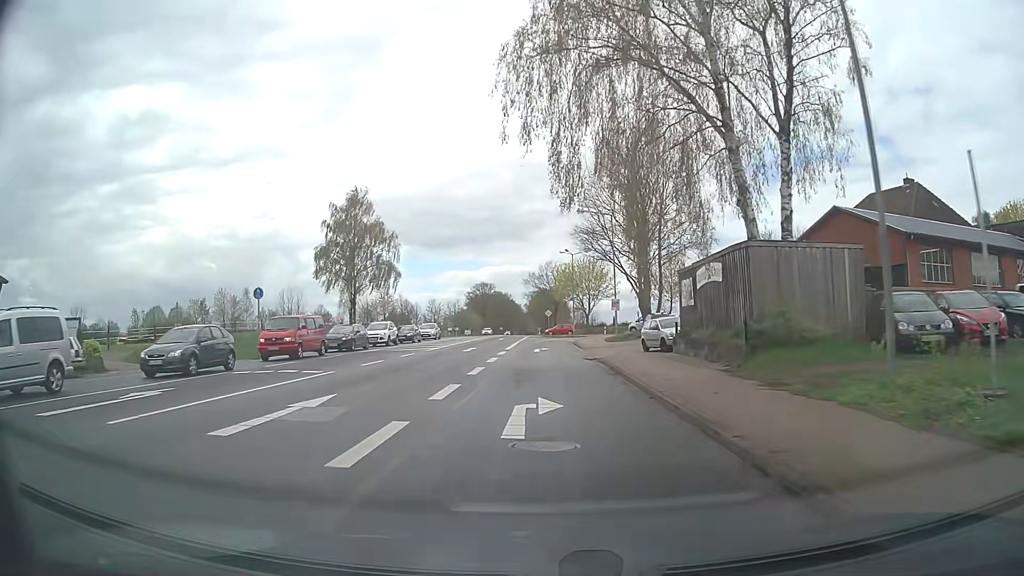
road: primary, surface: asphalt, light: Day
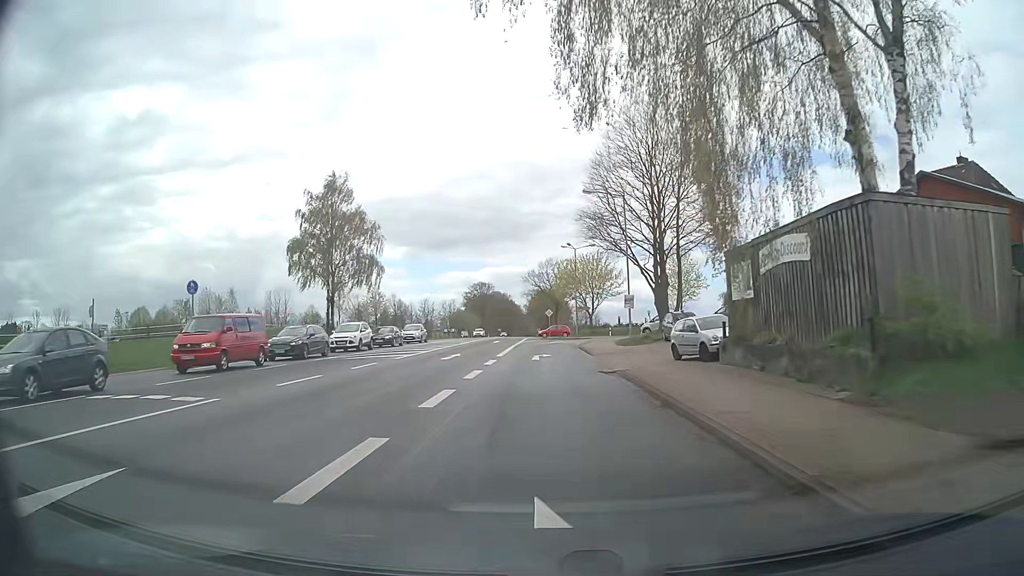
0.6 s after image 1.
(0.0, +7.3) m; 0°
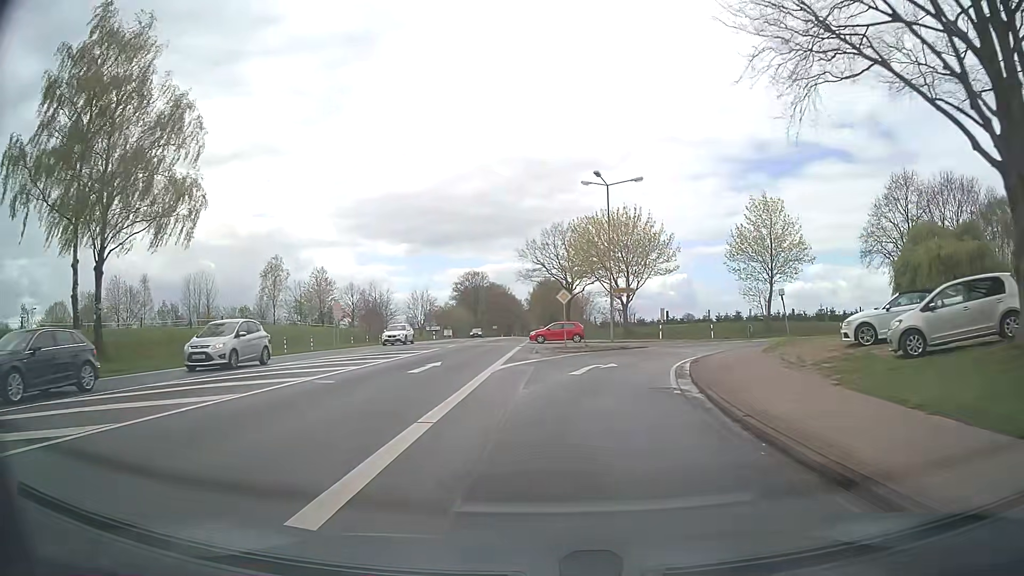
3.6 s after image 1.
(-0.1, +34.8) m; 0°
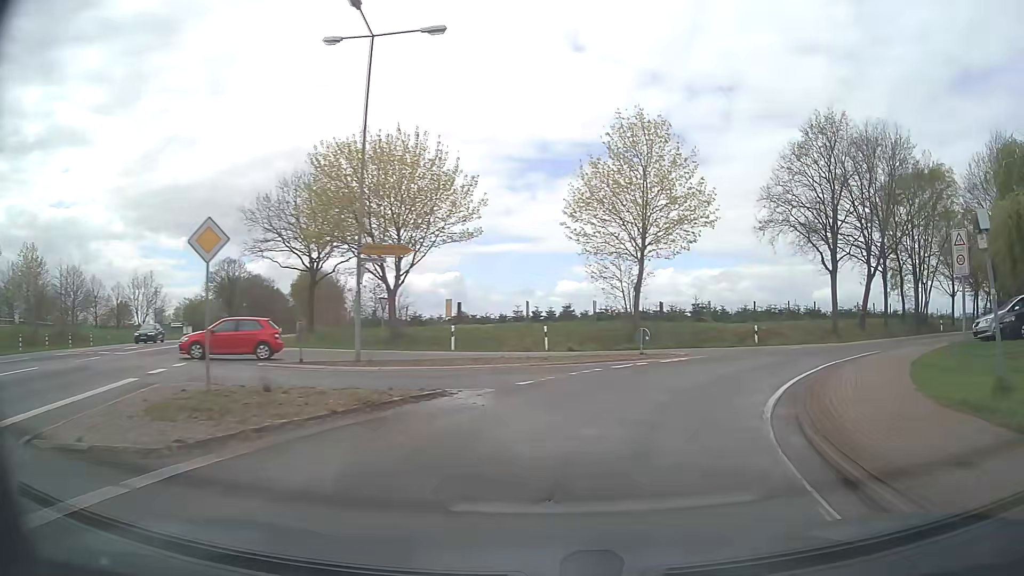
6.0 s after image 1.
(+2.5, +23.2) m; +19°
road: secondary
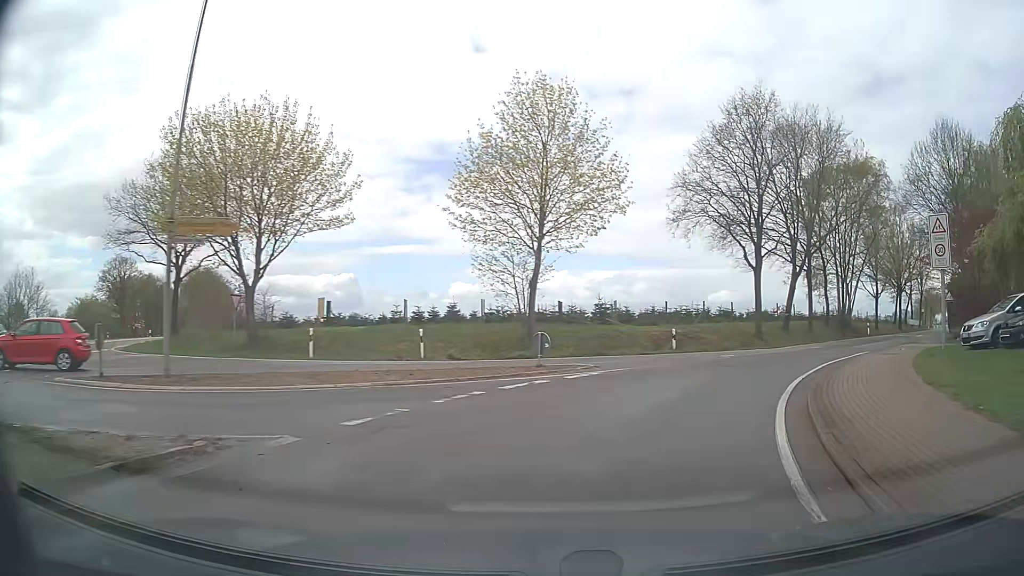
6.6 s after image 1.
(+0.4, +5.3) m; +9°
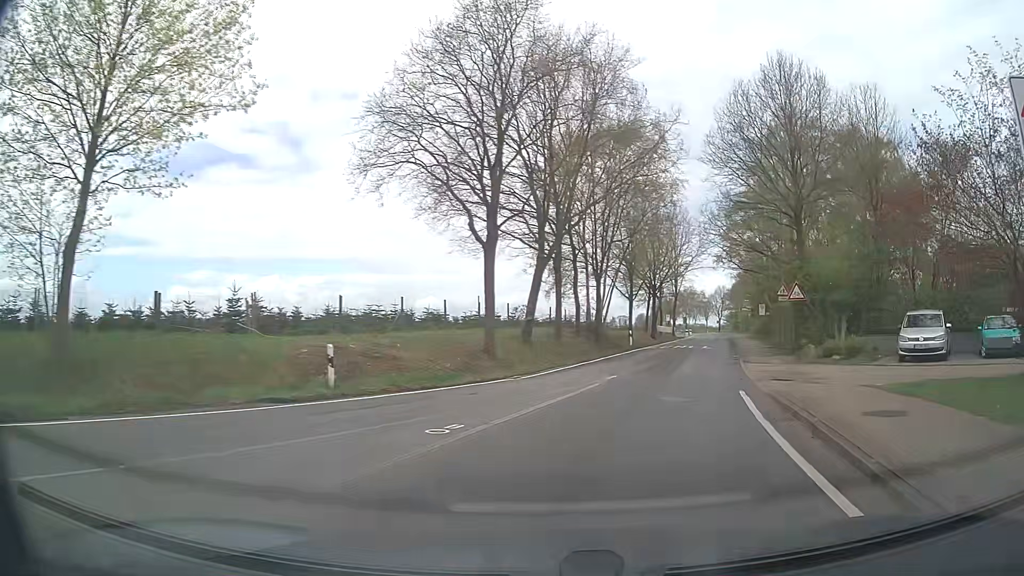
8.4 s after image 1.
(+3.3, +14.9) m; +25°
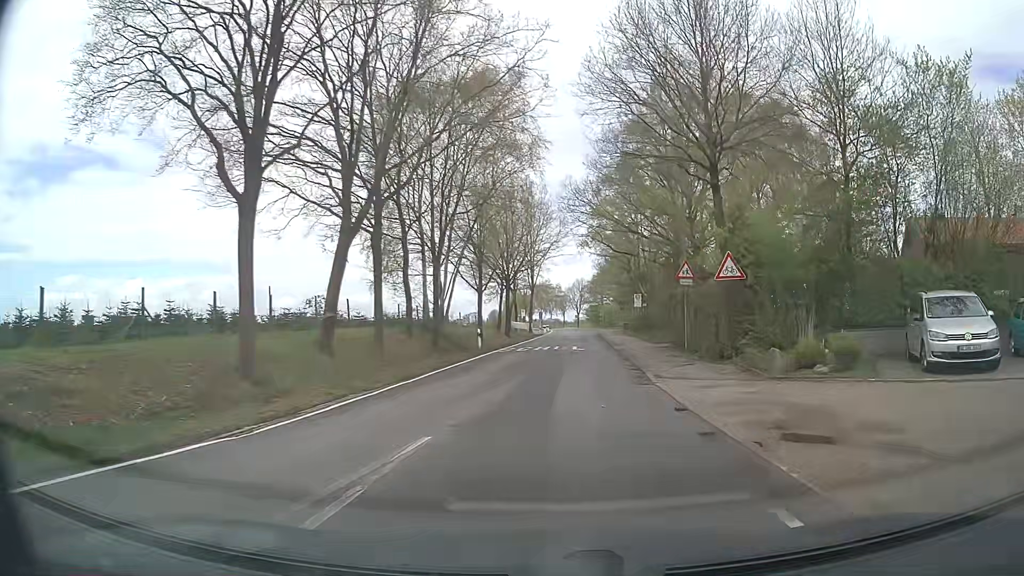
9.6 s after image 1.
(+1.2, +9.8) m; +12°
